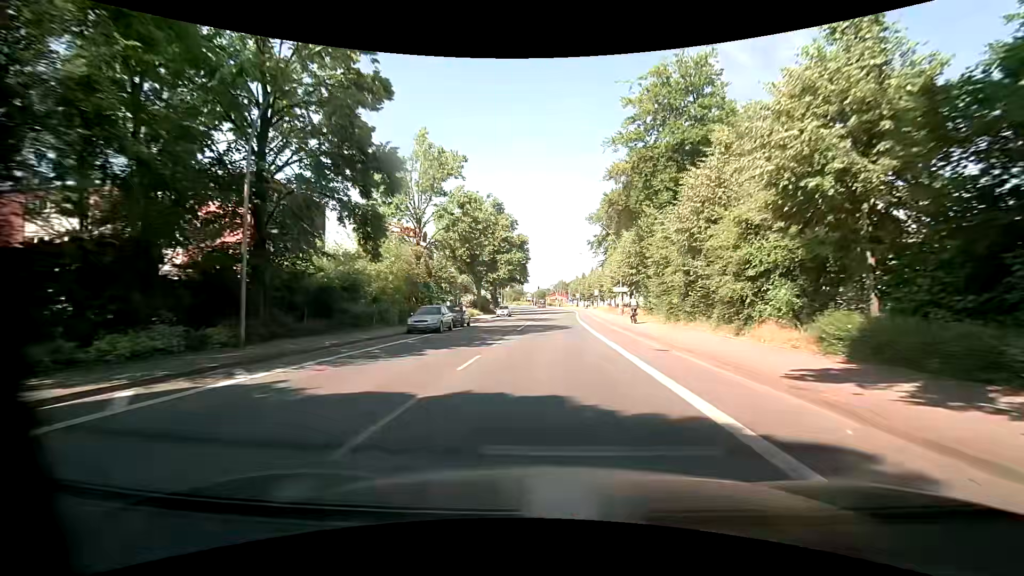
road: primary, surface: asphalt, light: Day
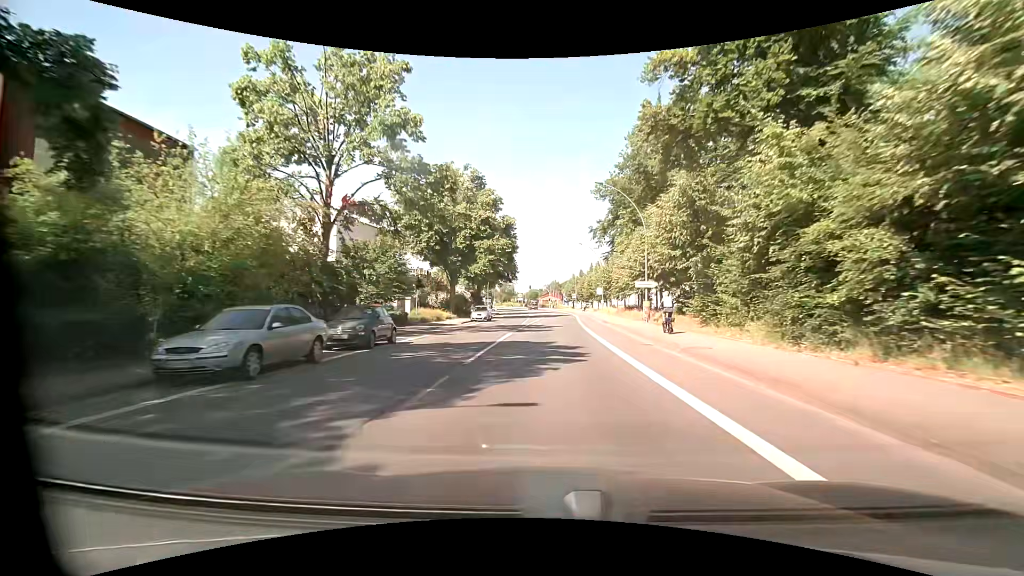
(+0.3, +15.9) m; +1°
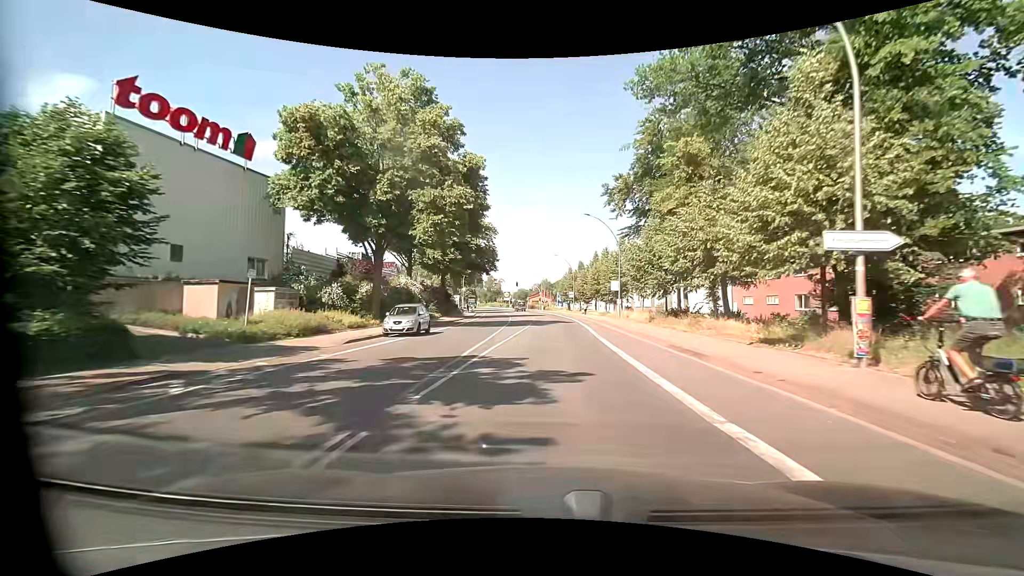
(+0.4, +23.9) m; +2°
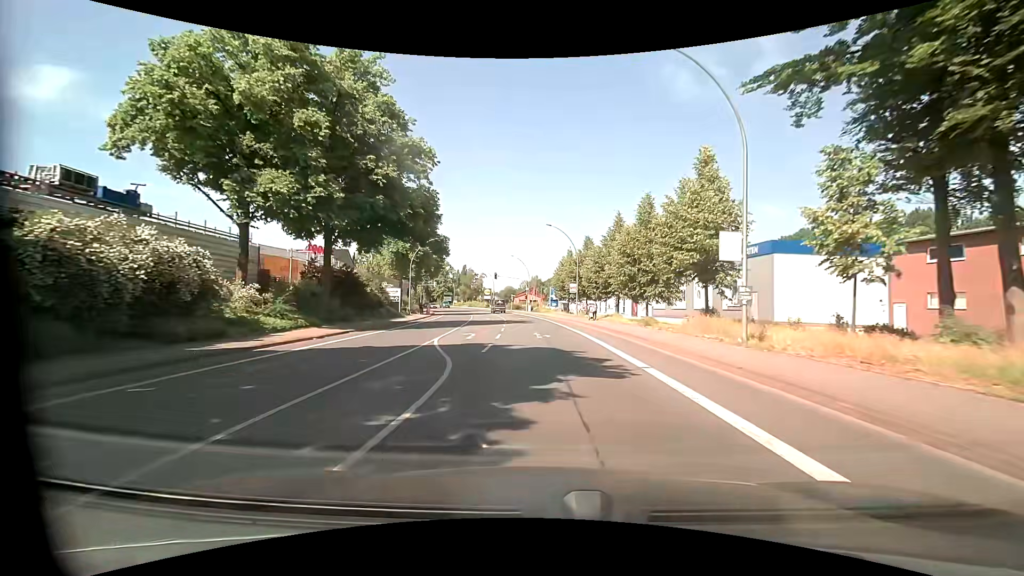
(+0.4, +31.8) m; +1°
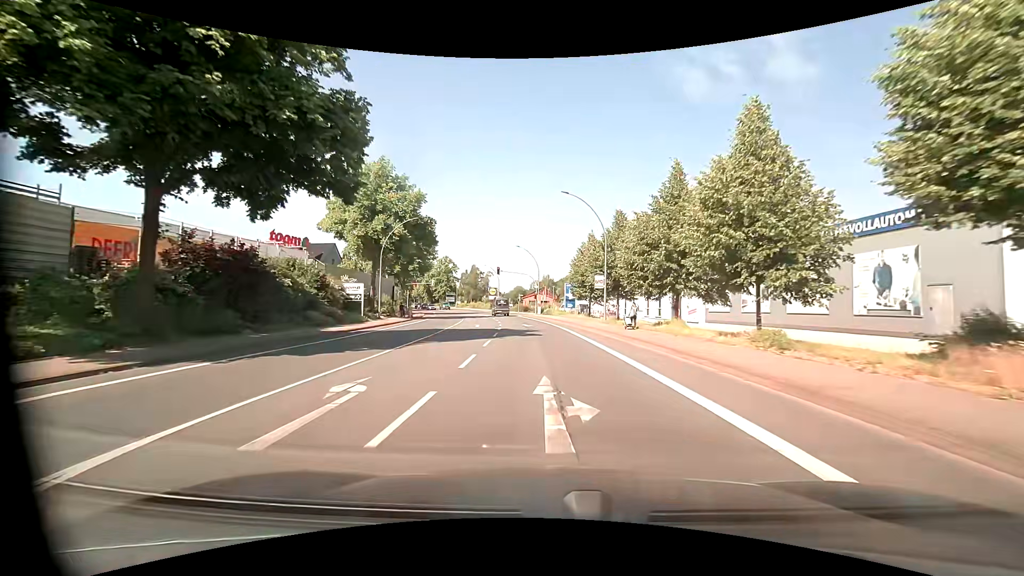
(-0.1, +15.8) m; -1°
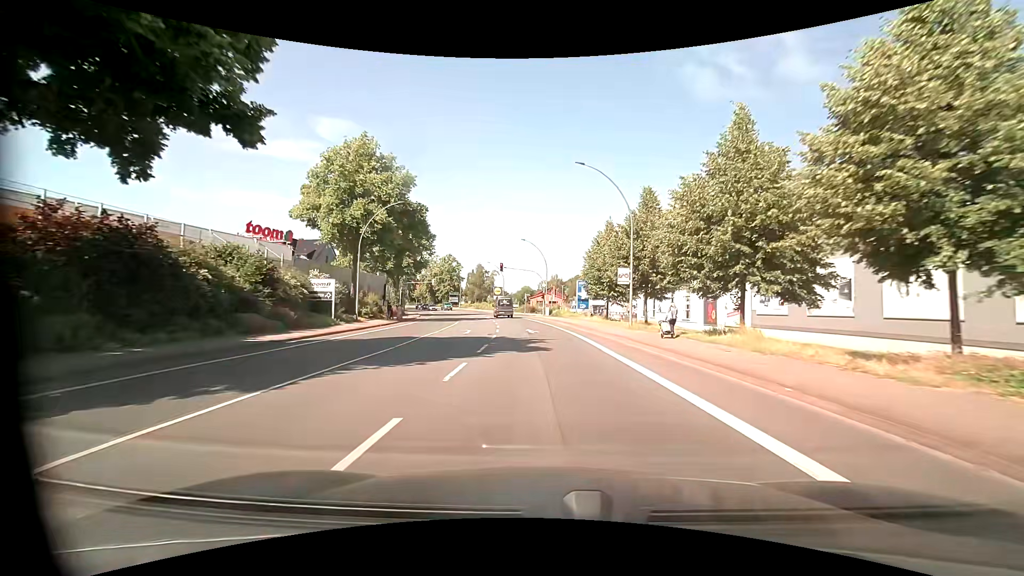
(-0.1, +7.9) m; -1°
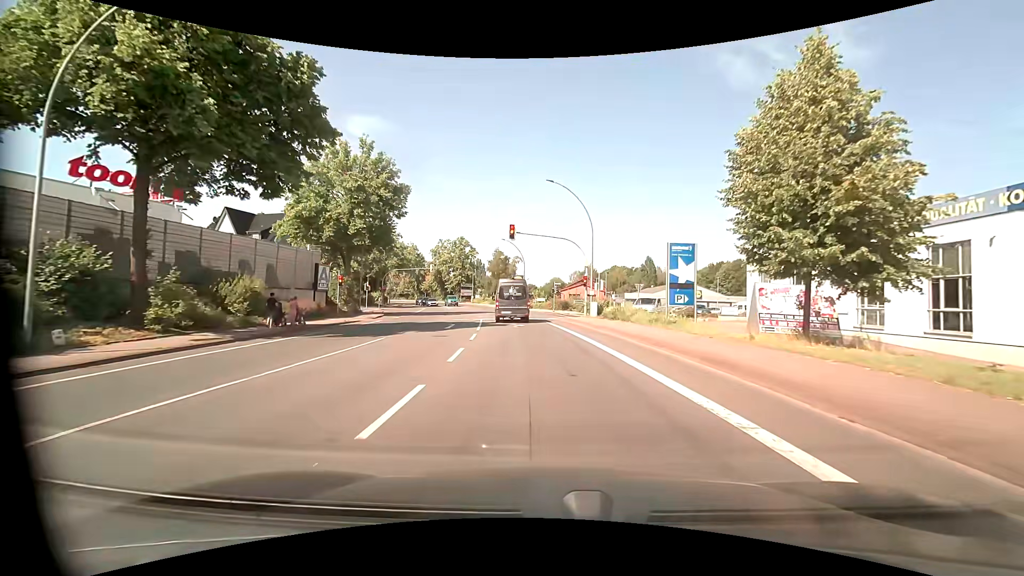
(-0.8, +27.9) m; -4°
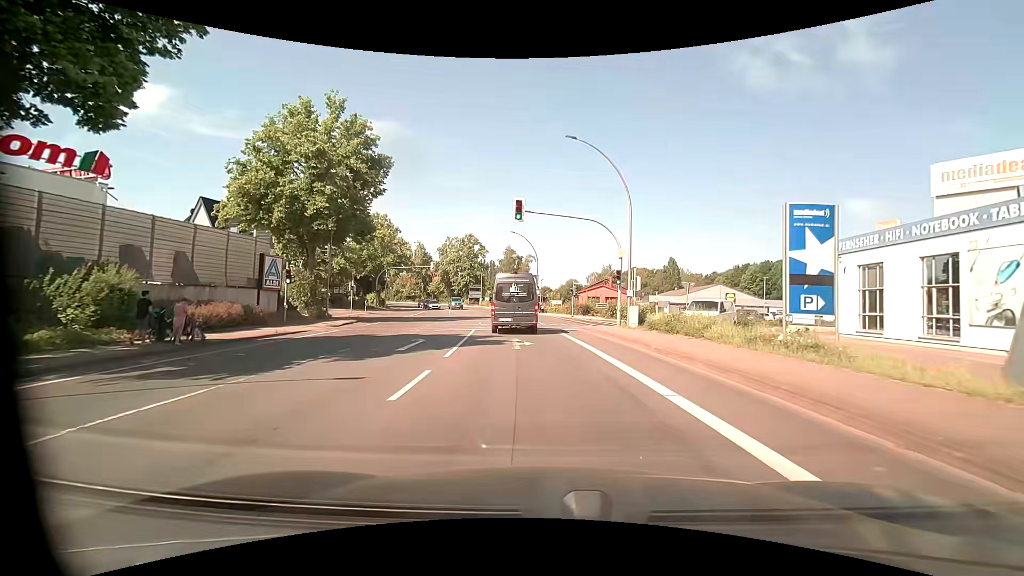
(-0.1, +9.8) m; -2°
